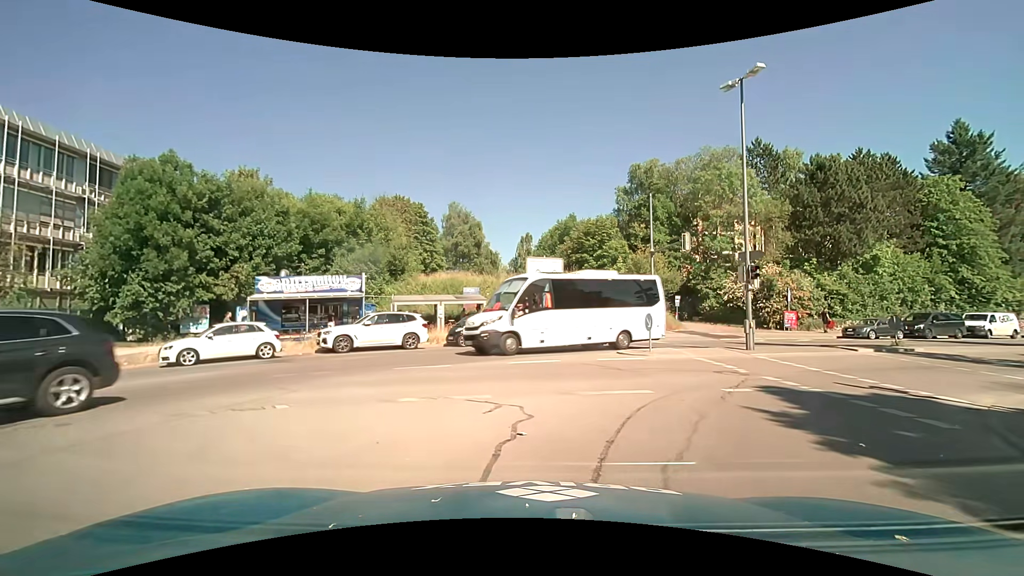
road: secondary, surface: asphalt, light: Day
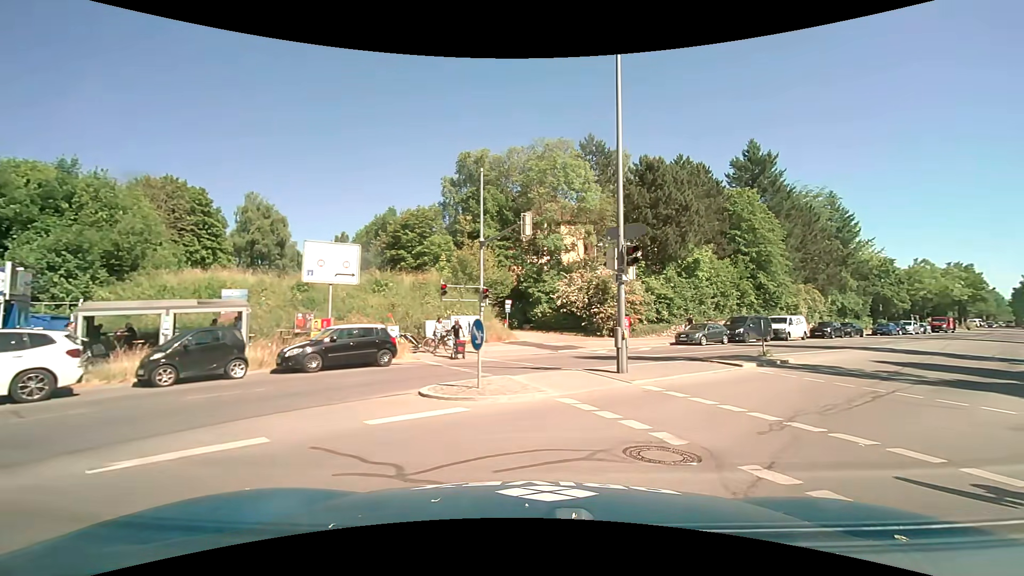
(+1.1, +7.9) m; +20°
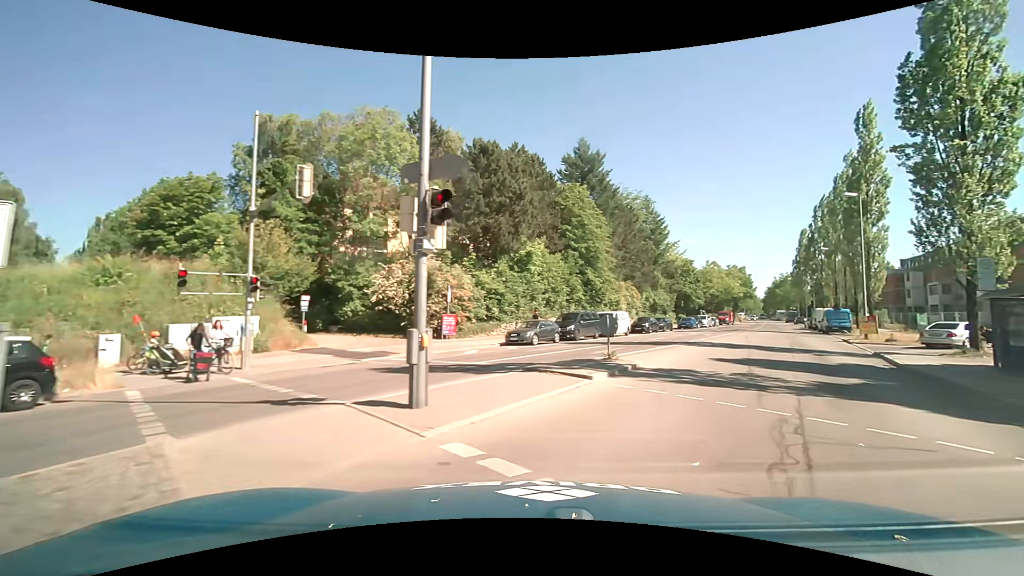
(+0.8, +5.4) m; +19°
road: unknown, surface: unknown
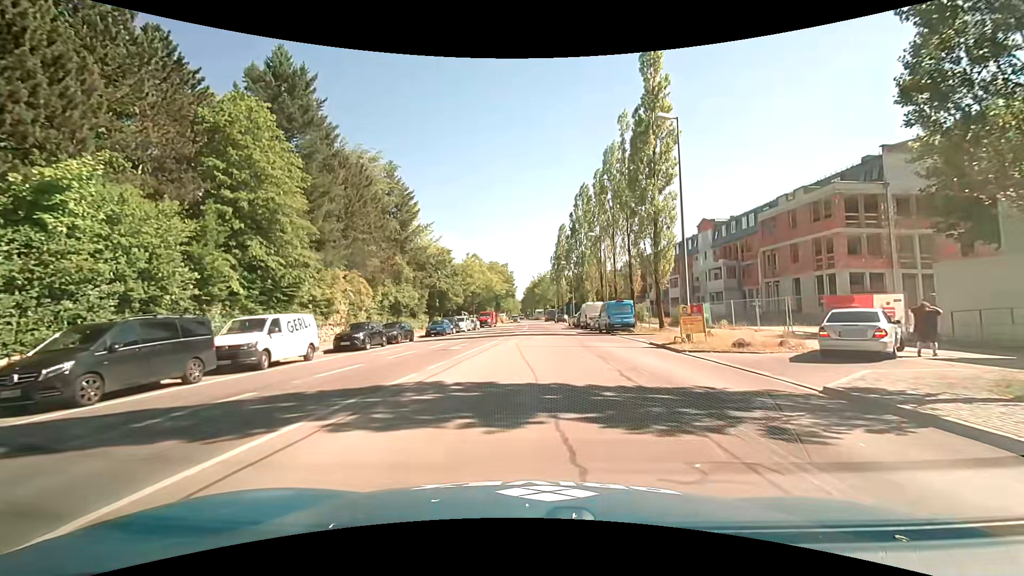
(+6.3, +19.2) m; +25°
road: secondary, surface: asphalt
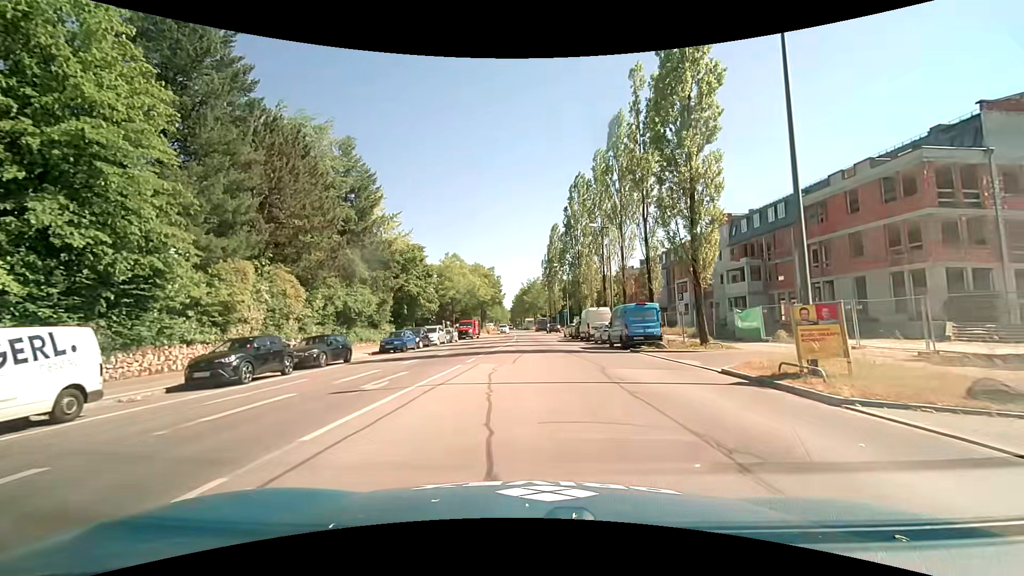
(+0.1, +10.5) m; +1°
